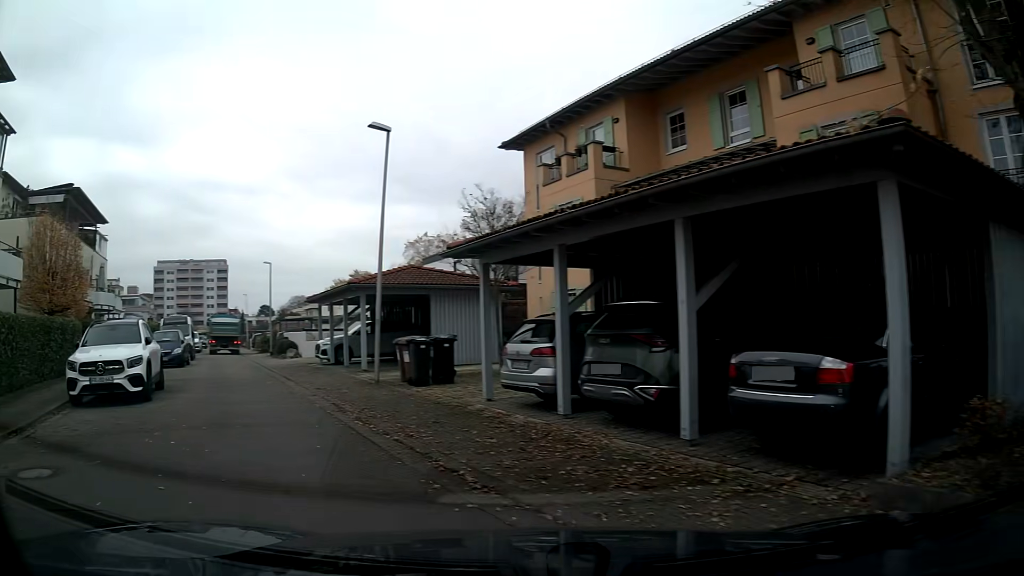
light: Day
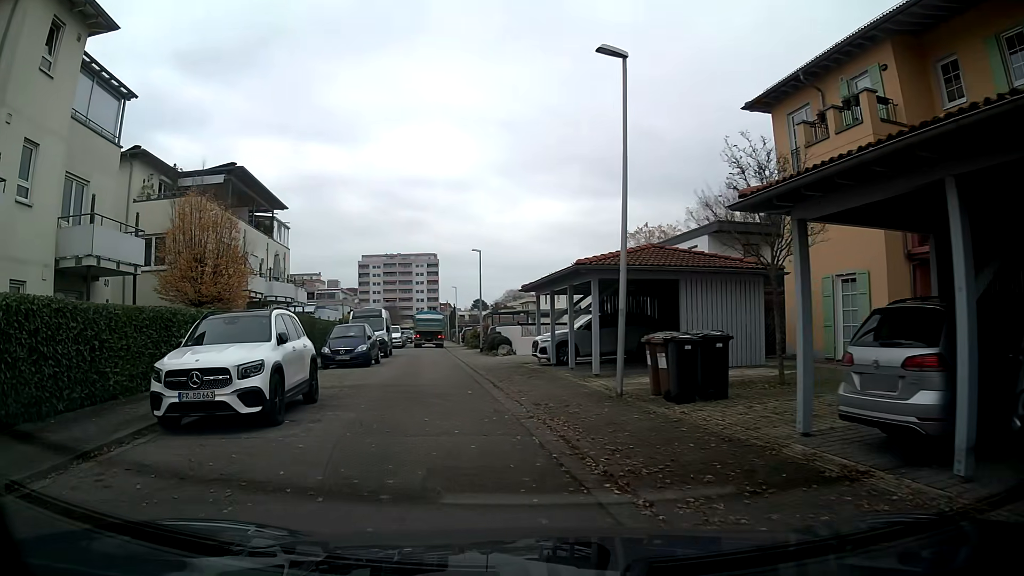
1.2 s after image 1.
(-0.8, +4.5) m; -15°
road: residential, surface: asphalt
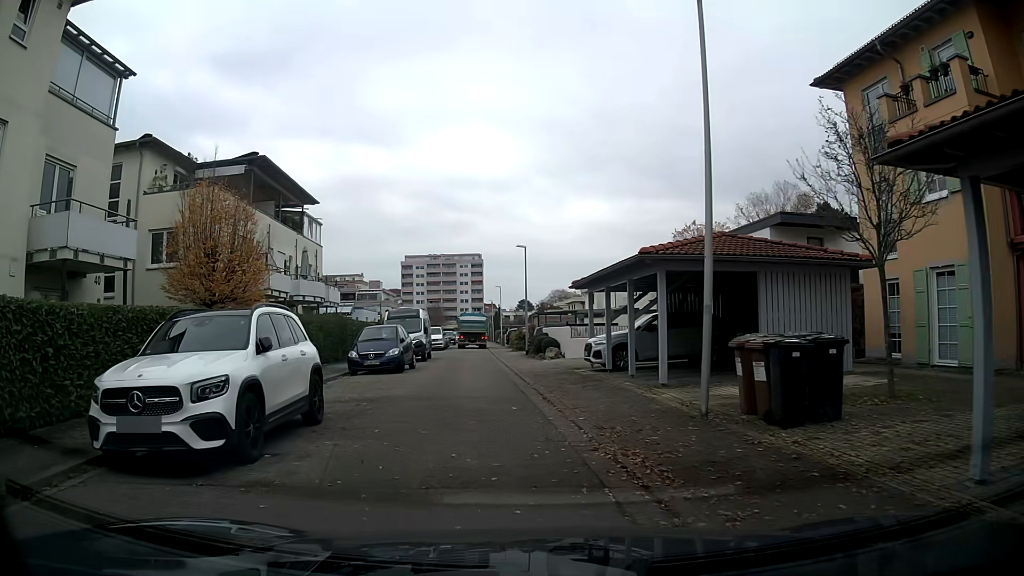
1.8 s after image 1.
(-0.1, +2.6) m; -3°
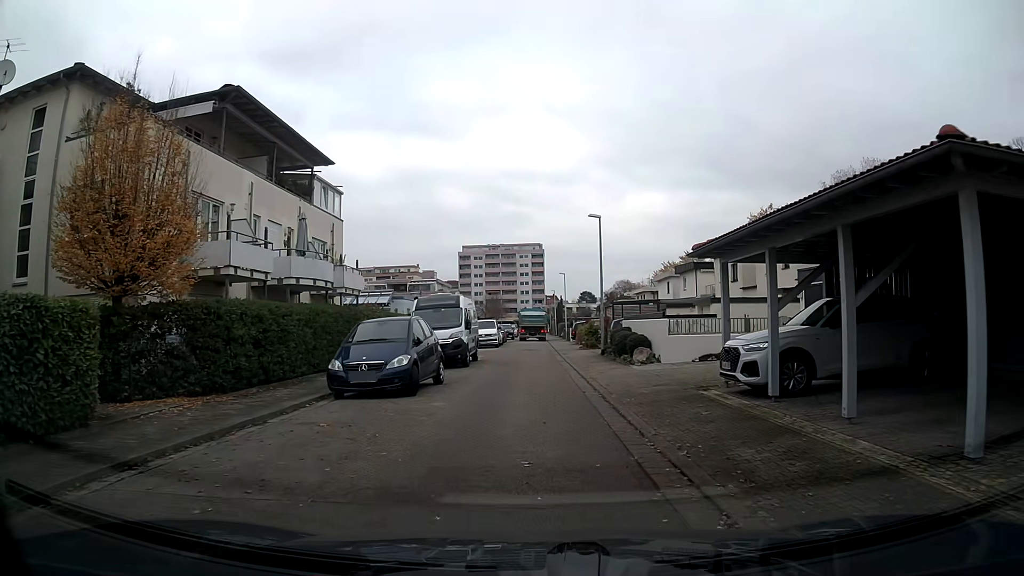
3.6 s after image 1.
(-0.3, +8.6) m; -4°
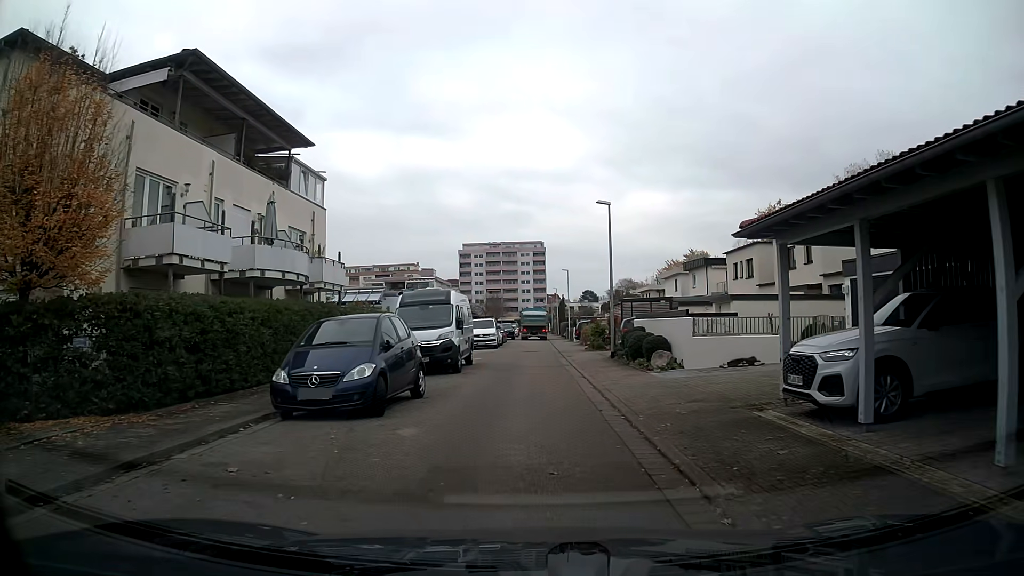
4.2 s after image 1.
(0.0, +3.1) m; 0°
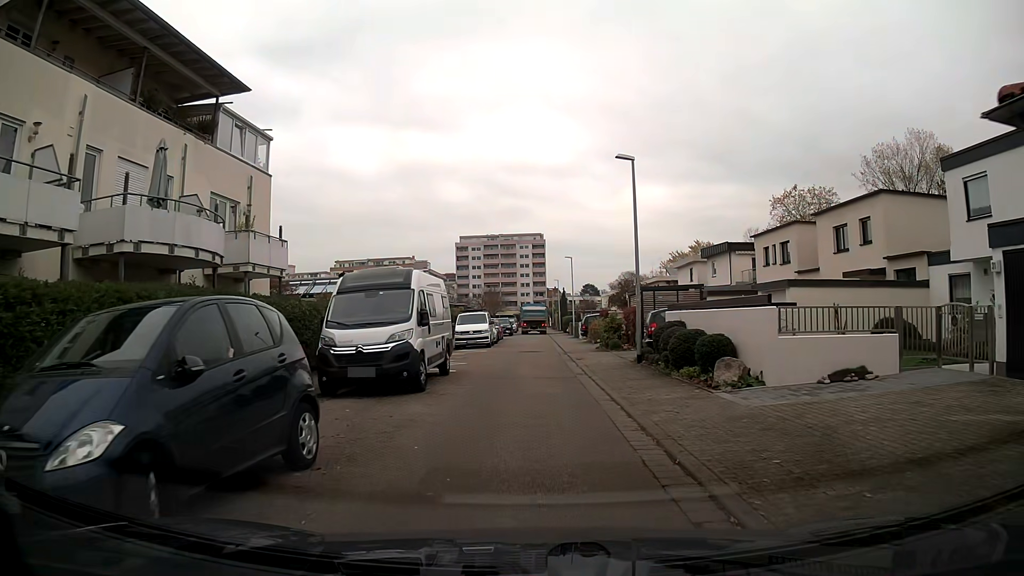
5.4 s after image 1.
(0.0, +6.7) m; 0°
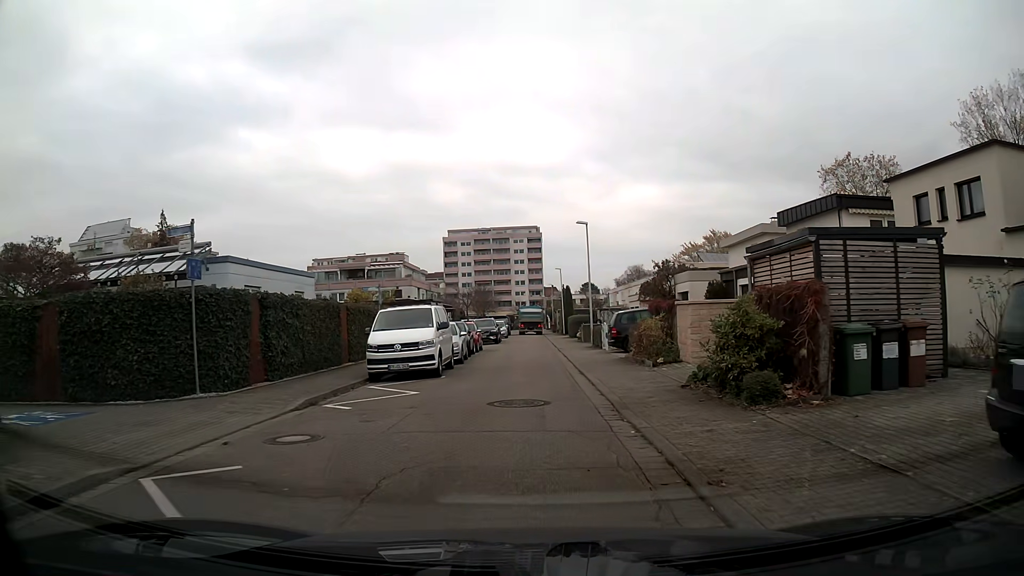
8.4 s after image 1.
(+0.1, +18.5) m; 0°
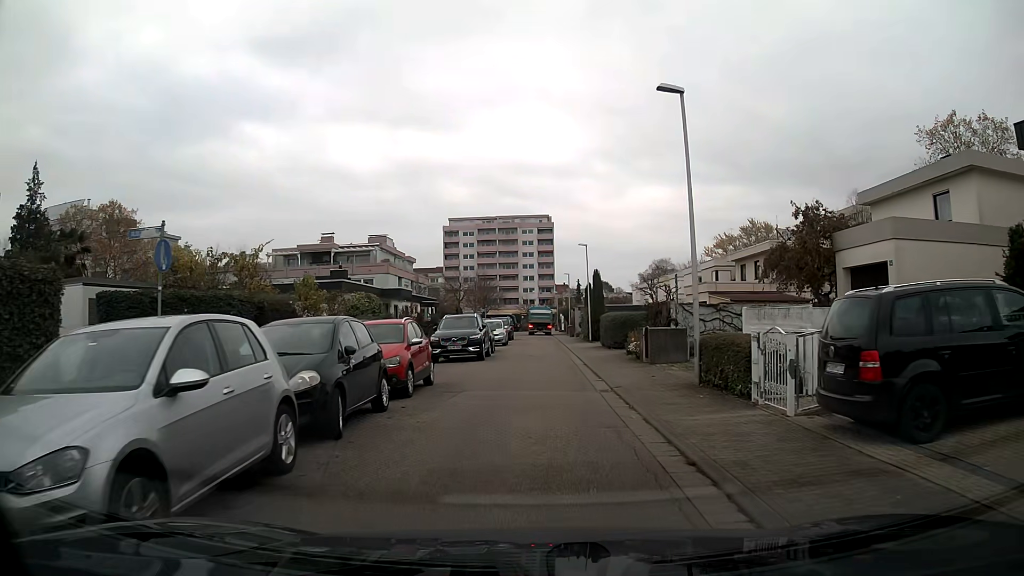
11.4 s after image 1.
(-0.1, +19.8) m; -1°
(0, +10) (0, +20) (0, +30) (0, +40) (+1, +50) (+1, +60) (+1, +70) (+1, +80) (+1, +90) (+1, +100) m
